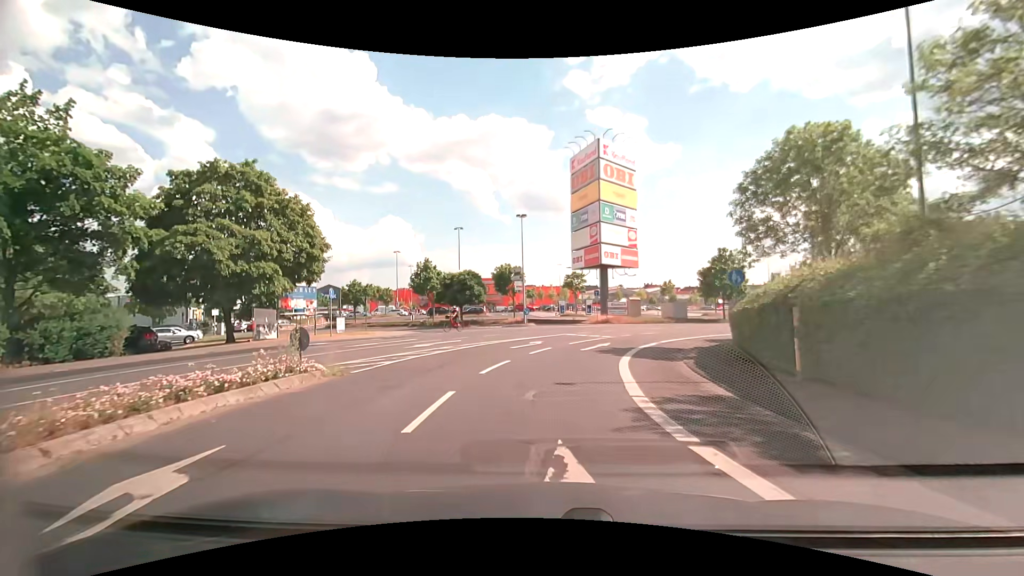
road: secondary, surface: asphalt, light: Day
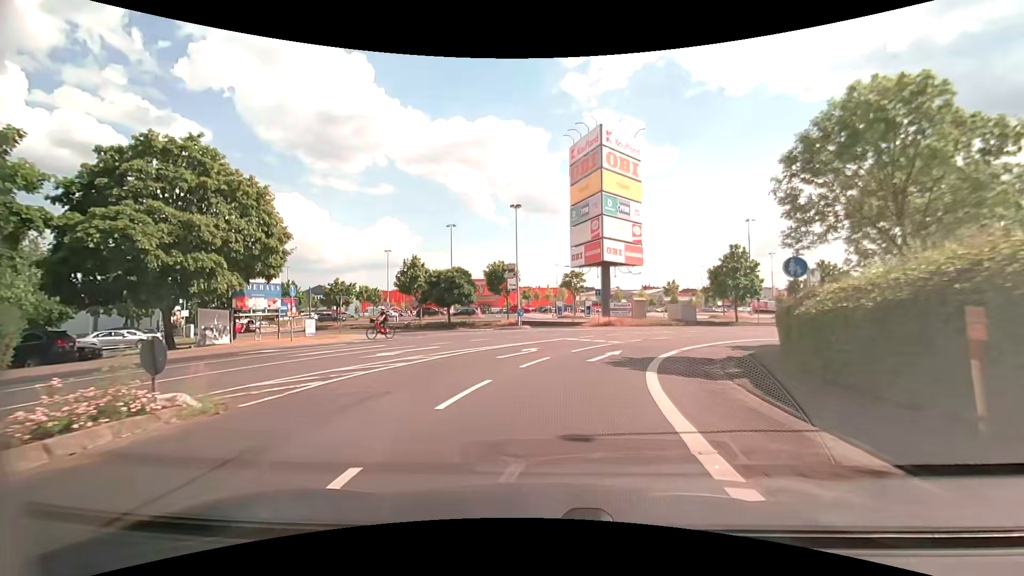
(0.0, +4.5) m; 0°
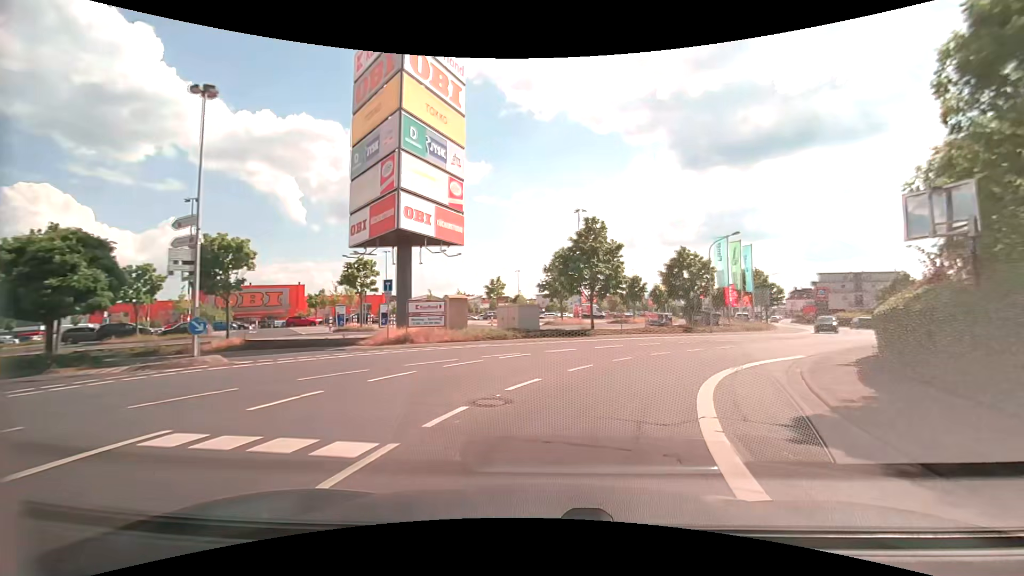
(+2.7, +19.6) m; +20°
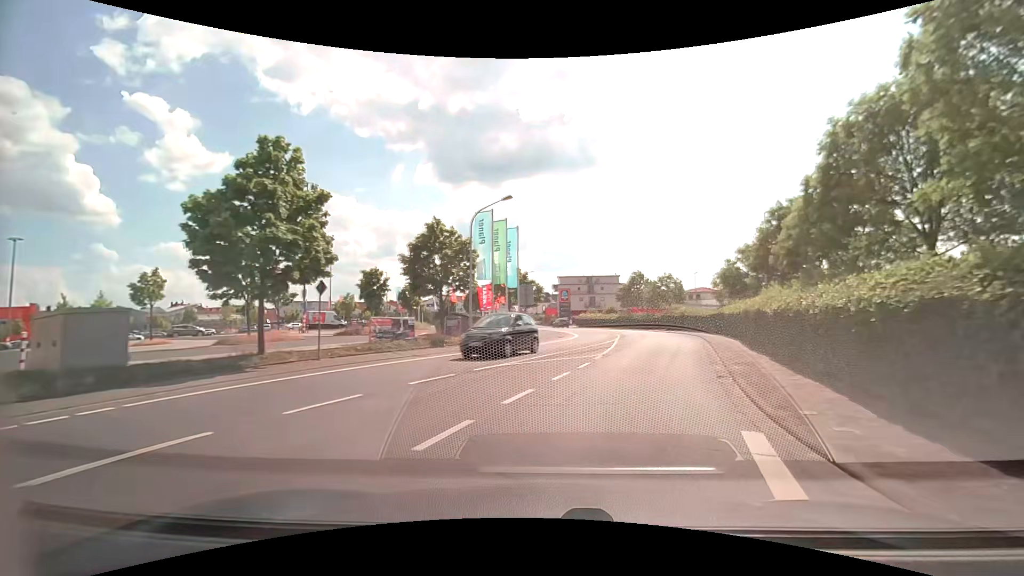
(+3.4, +14.8) m; +26°
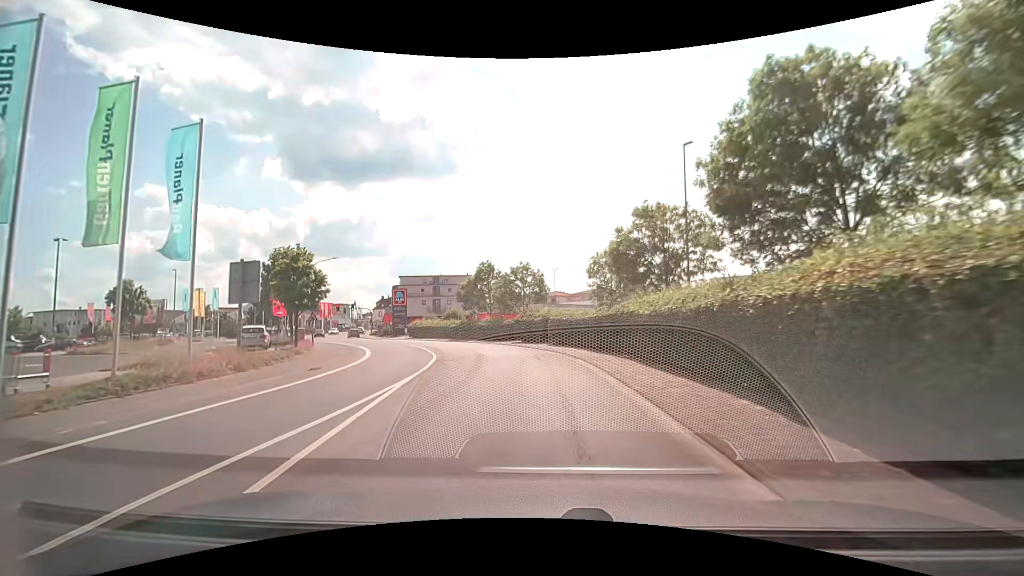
(+4.6, +19.5) m; +17°
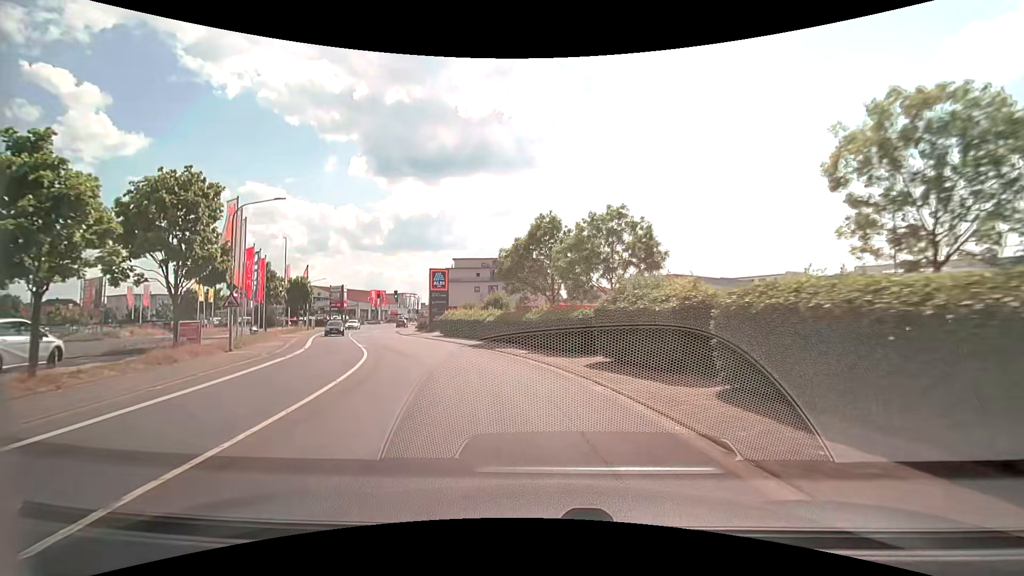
(-0.9, +21.2) m; -8°
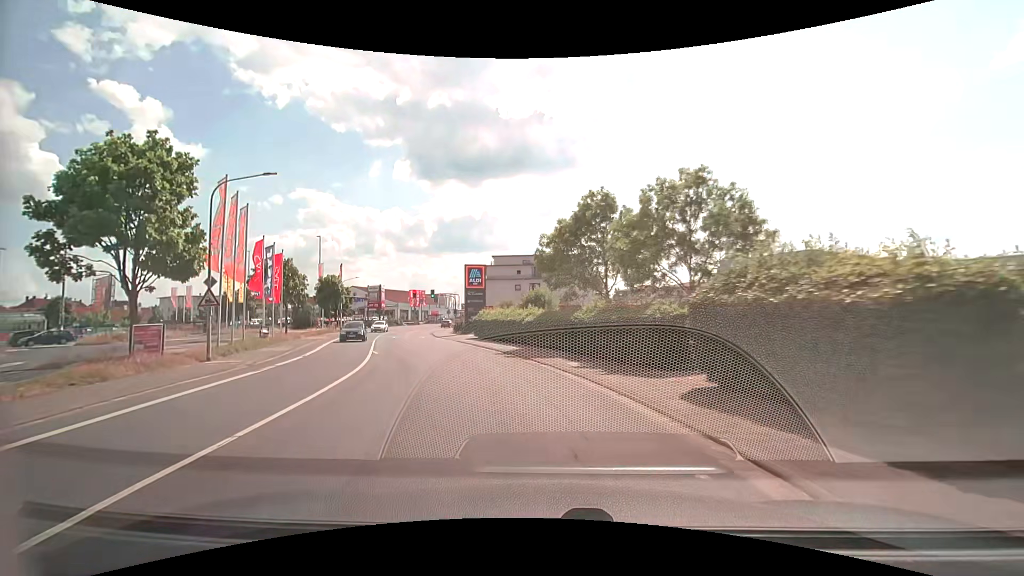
(-0.2, +5.6) m; -5°
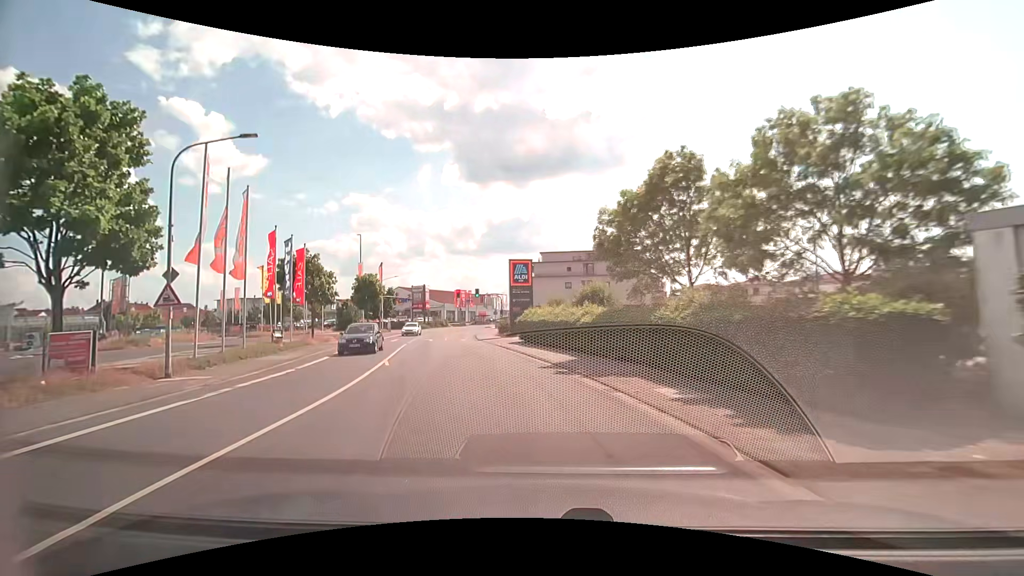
(-0.3, +5.6) m; -5°
(-1, +10) (-2, +20) (-5, +30) (-7, +39) (-9, +49) (-10, +59) (-11, +69) (-12, +79) (-11, +89) (-10, +99) m
